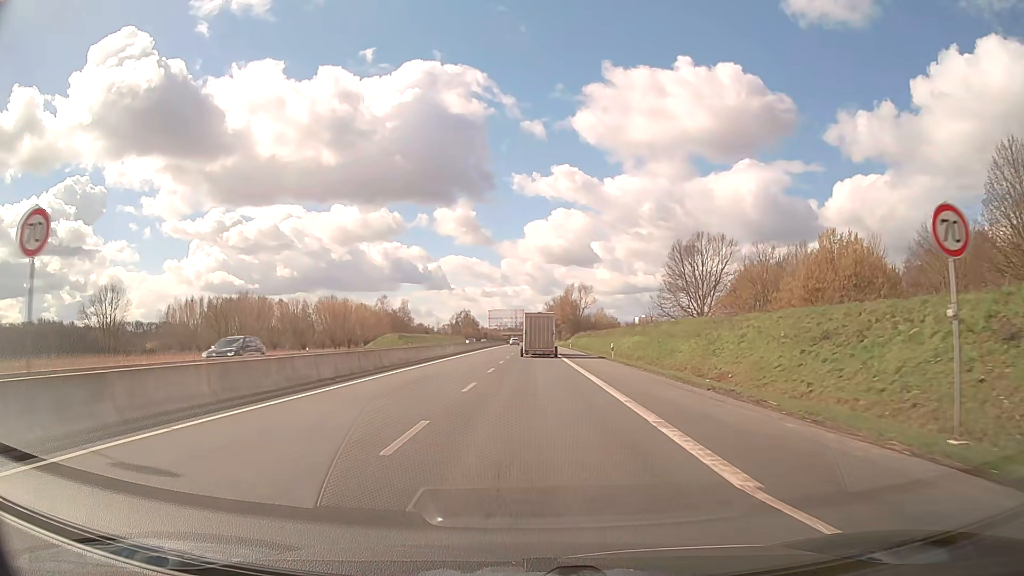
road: trunk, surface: asphalt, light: Day
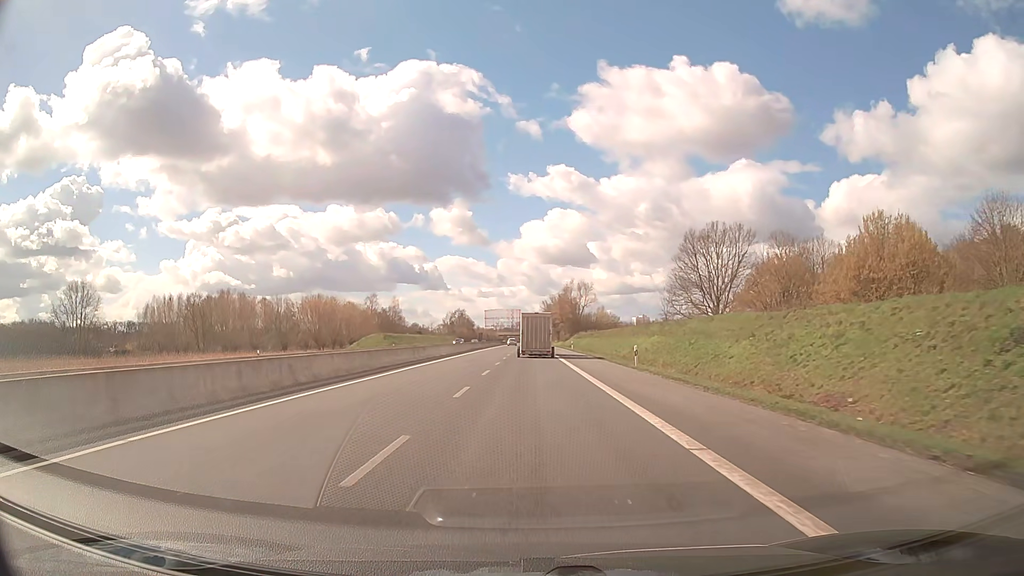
(0.0, +10.7) m; 0°
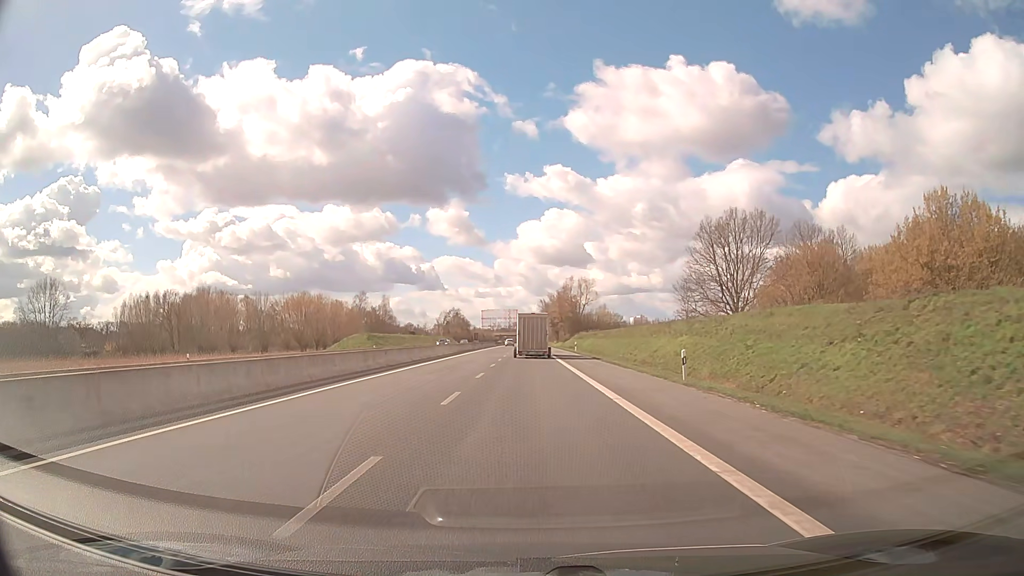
(0.0, +10.7) m; 0°
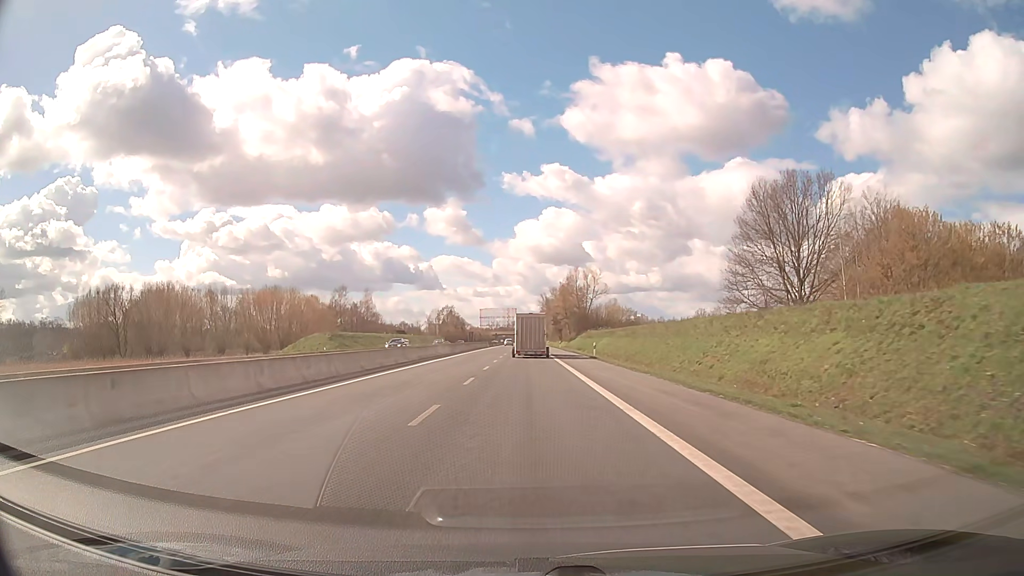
(0.0, +21.5) m; 0°
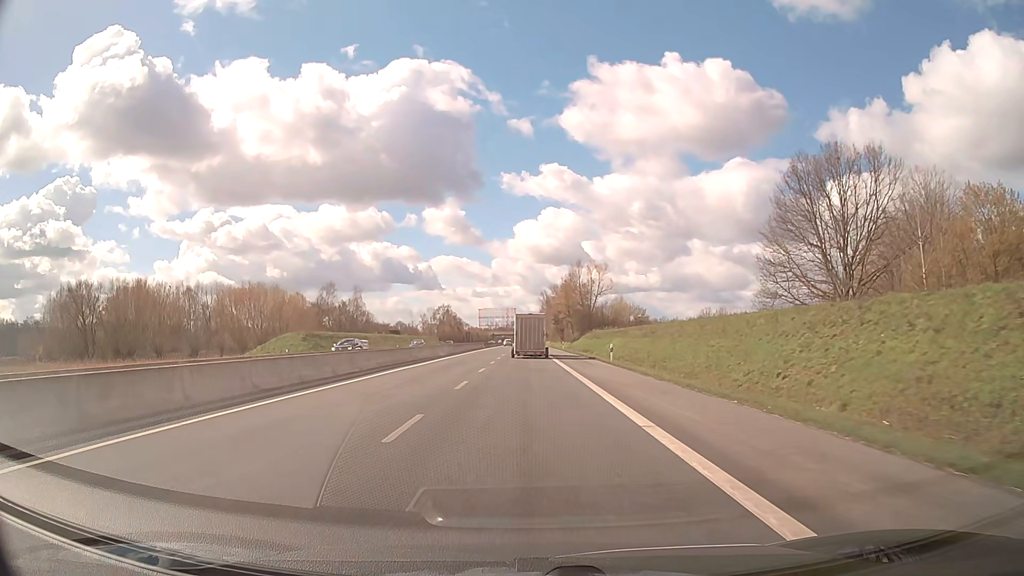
(0.0, +10.8) m; 0°
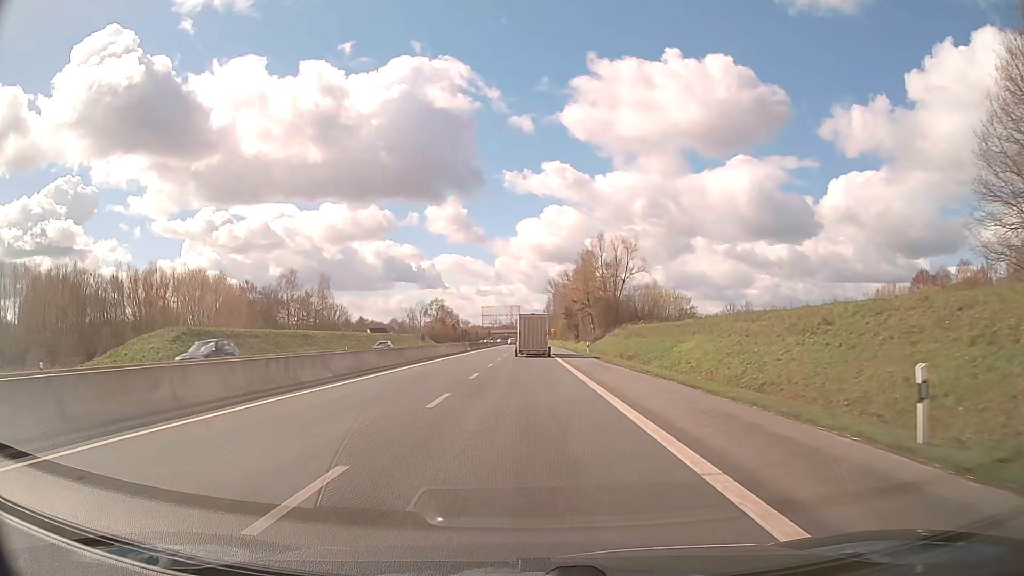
(0.0, +32.3) m; 0°
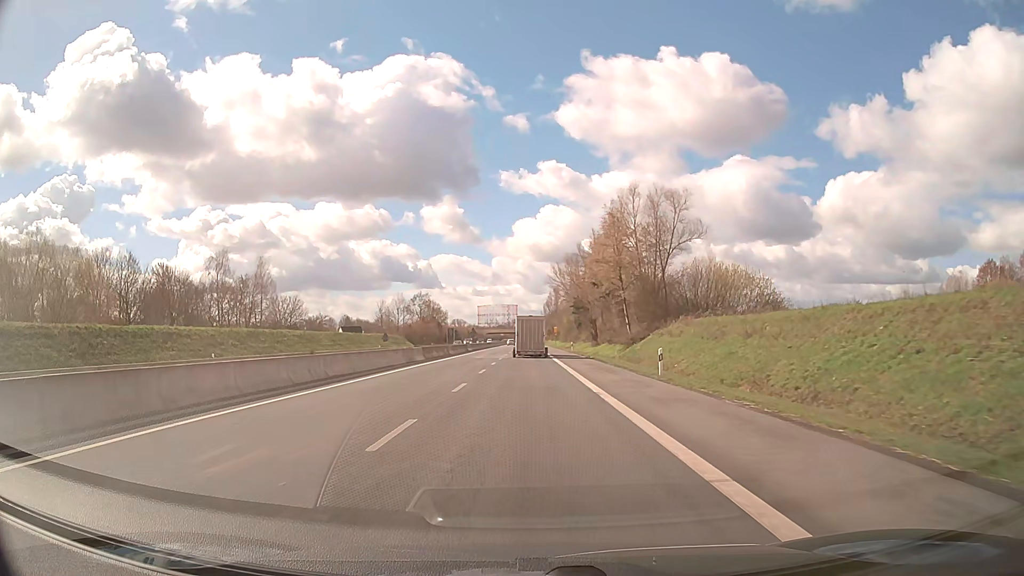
(0.0, +32.3) m; 0°
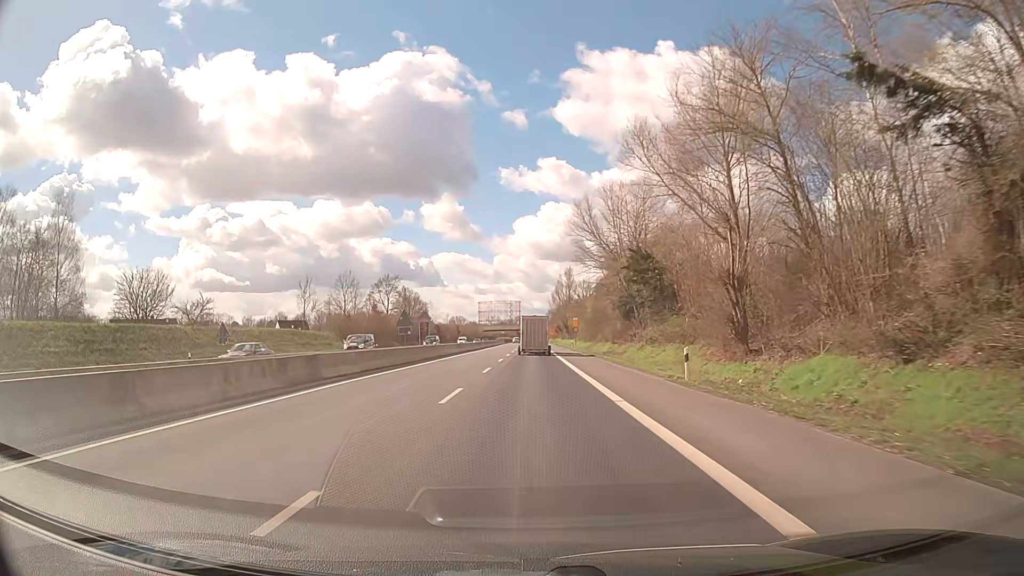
(-0.1, +54.0) m; -1°
